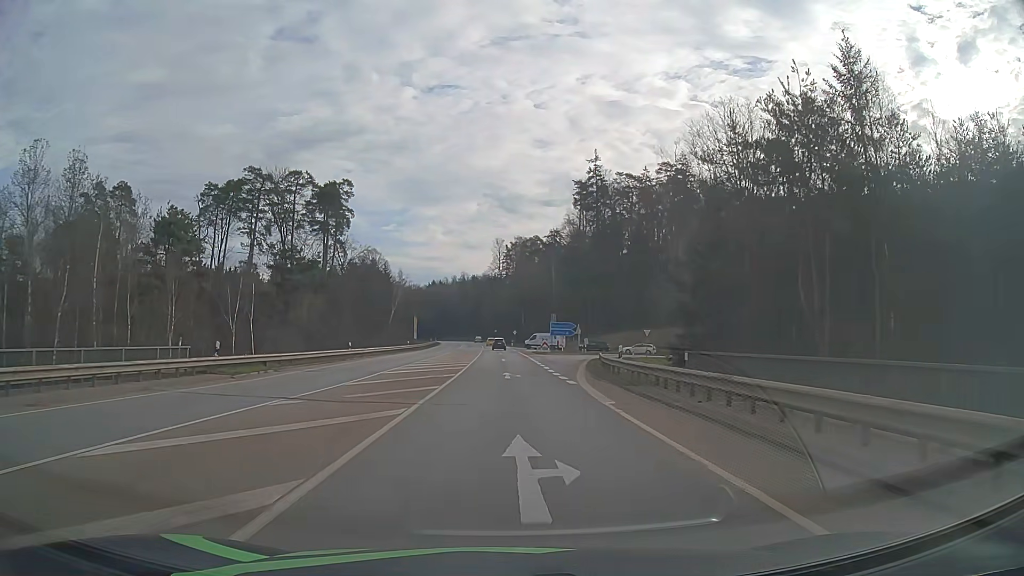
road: secondary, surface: asphalt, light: Day
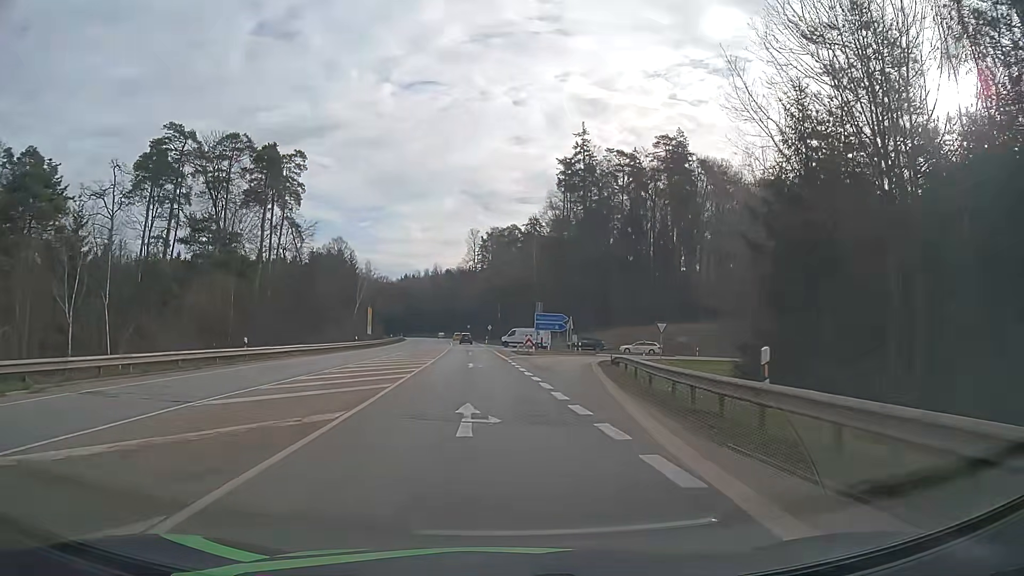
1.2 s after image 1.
(+0.3, +16.2) m; +2°
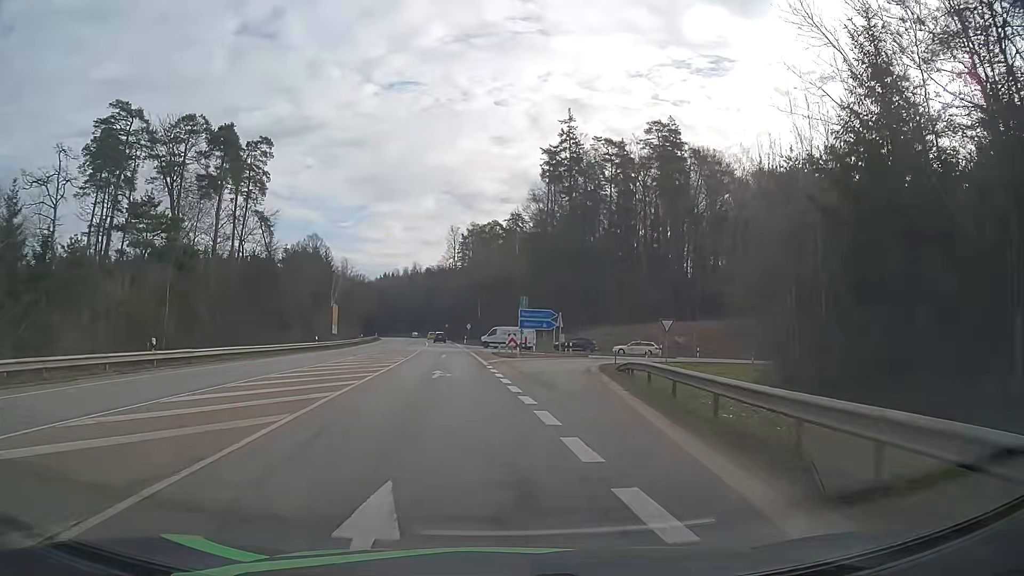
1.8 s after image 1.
(+0.1, +7.7) m; +2°
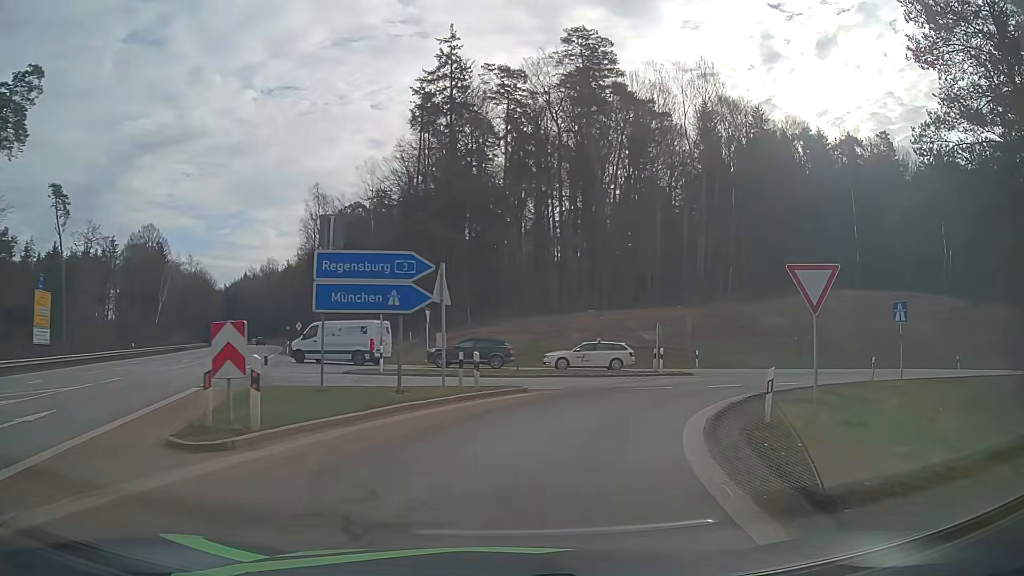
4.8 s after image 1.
(+2.1, +33.3) m; +10°
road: motorway_link
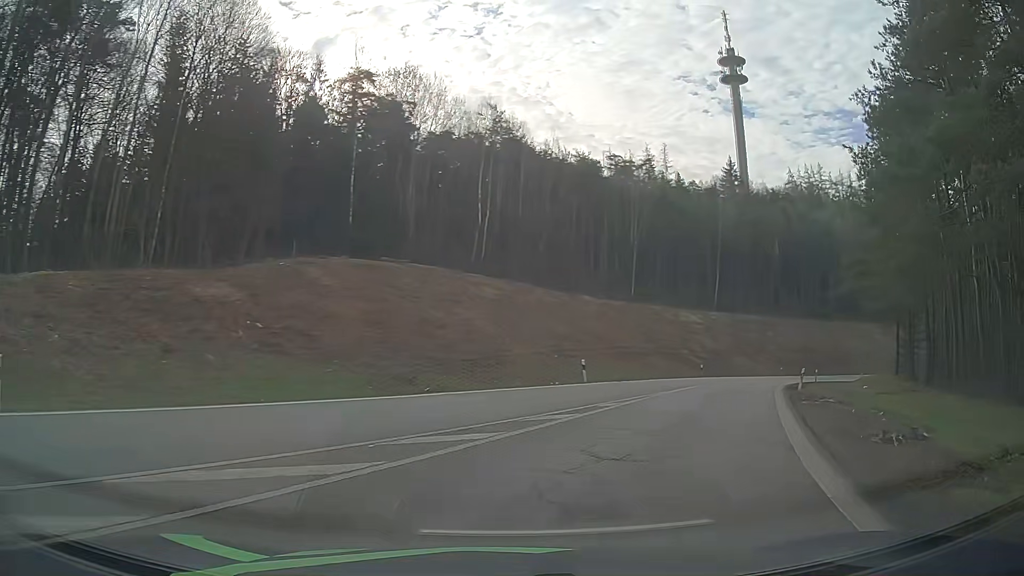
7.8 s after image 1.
(+9.4, +24.5) m; +48°
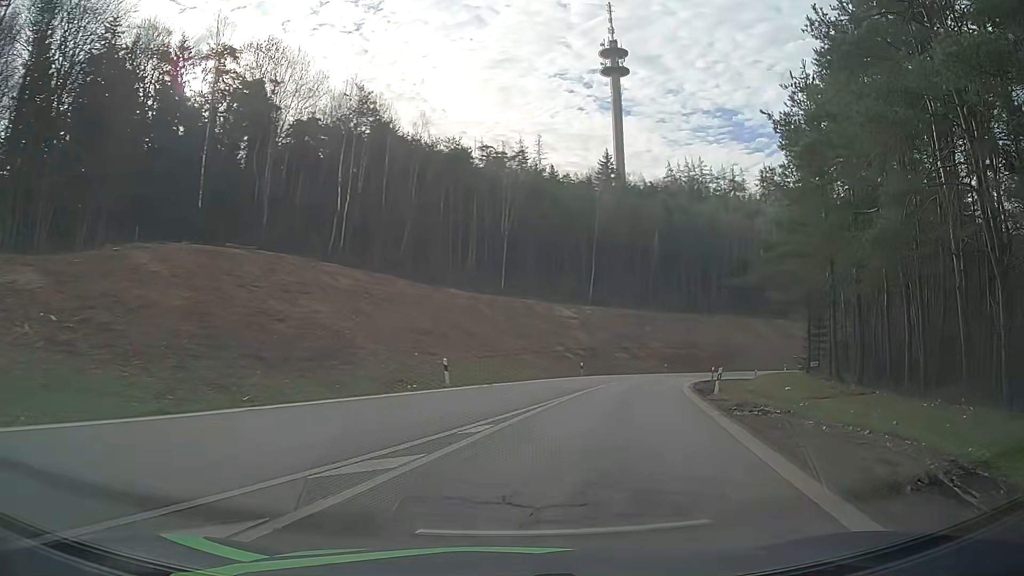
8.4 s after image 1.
(+0.5, +5.8) m; +11°
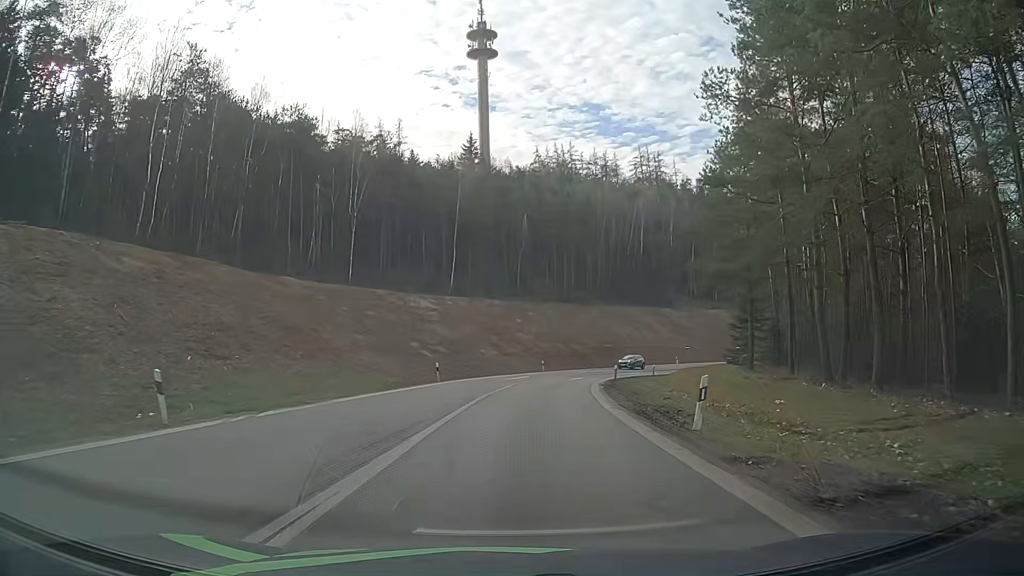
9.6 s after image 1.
(+1.6, +12.8) m; +11°
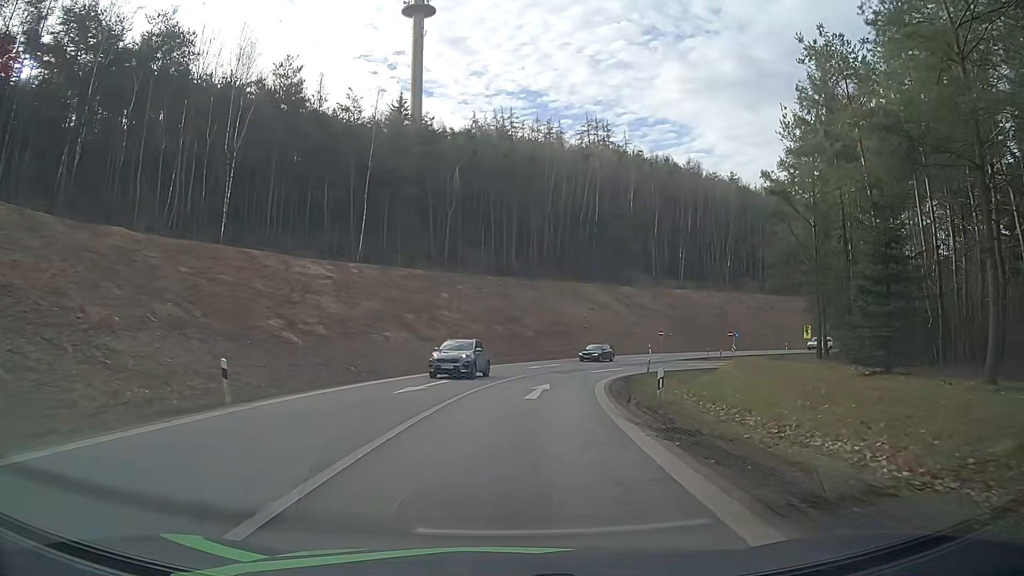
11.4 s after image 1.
(+1.0, +22.4) m; +6°
(0, +10) (+1, +20) (+3, +30) (+5, +39) (+10, +48) (+16, +56) (+23, +63) (+32, +68) (+41, +71) (+51, +71) m
